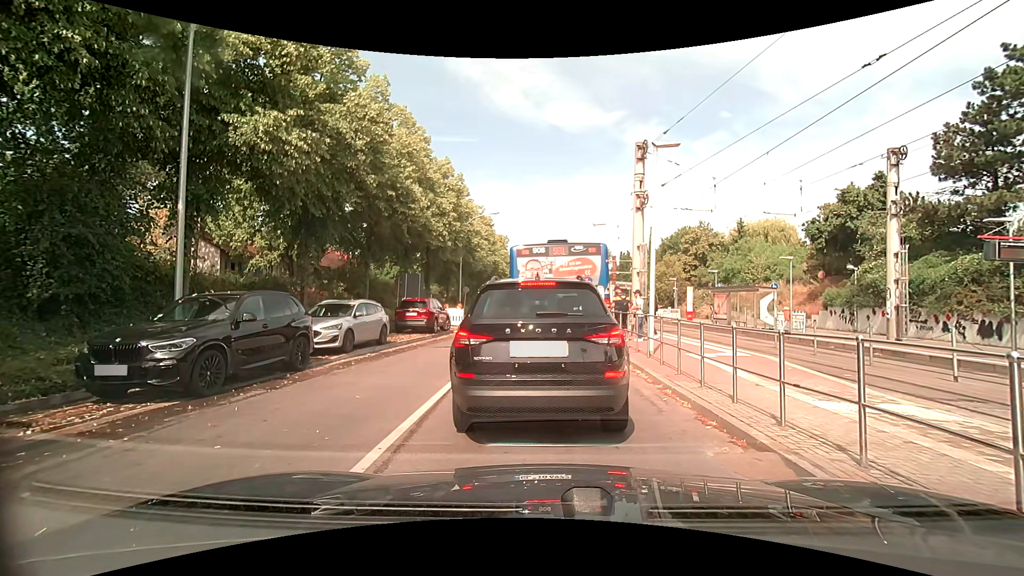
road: tertiary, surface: asphalt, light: Day
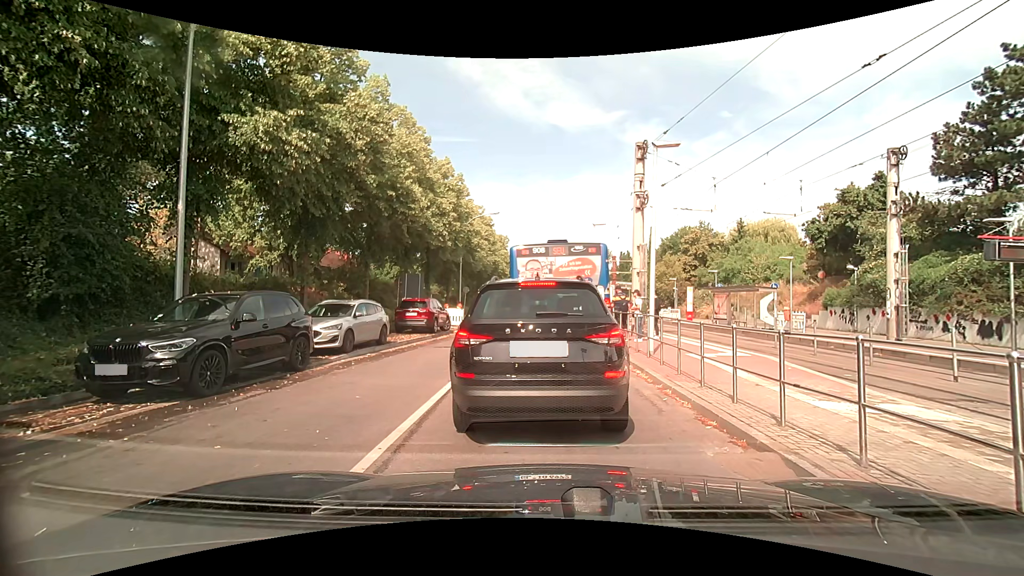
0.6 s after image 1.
(0.0, 0.0) m; 0°
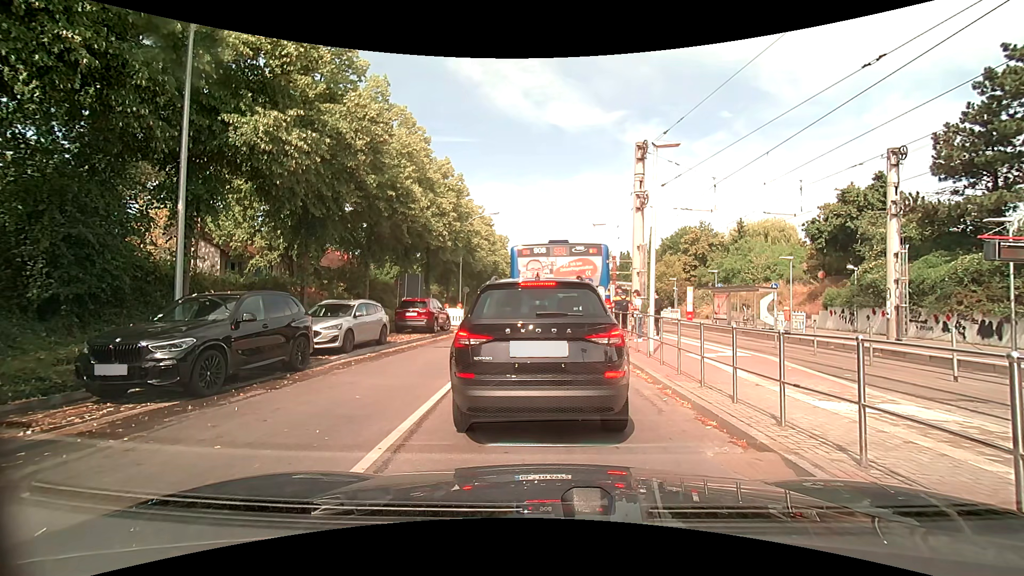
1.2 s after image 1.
(0.0, 0.0) m; 0°
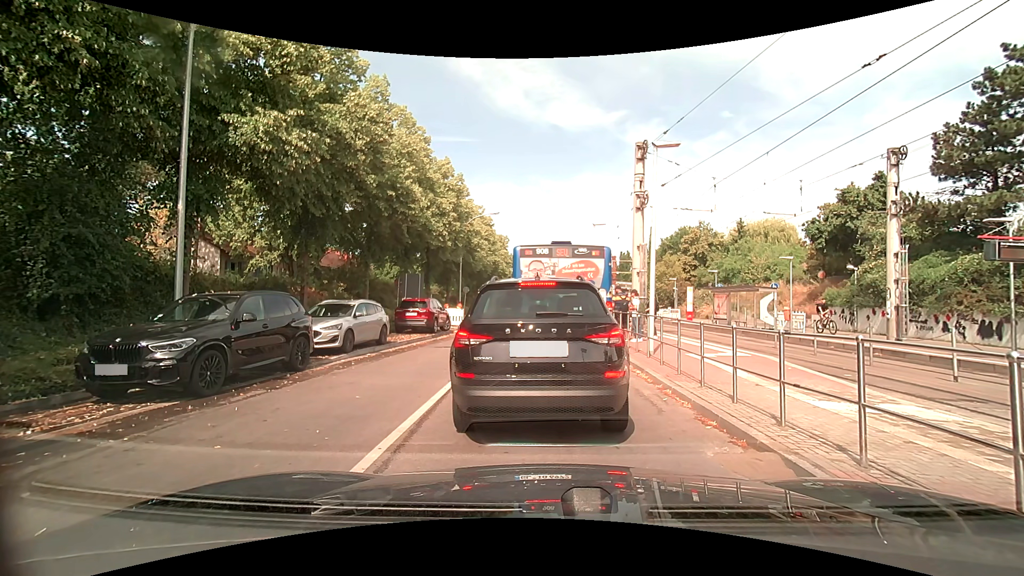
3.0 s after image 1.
(0.0, 0.0) m; 0°
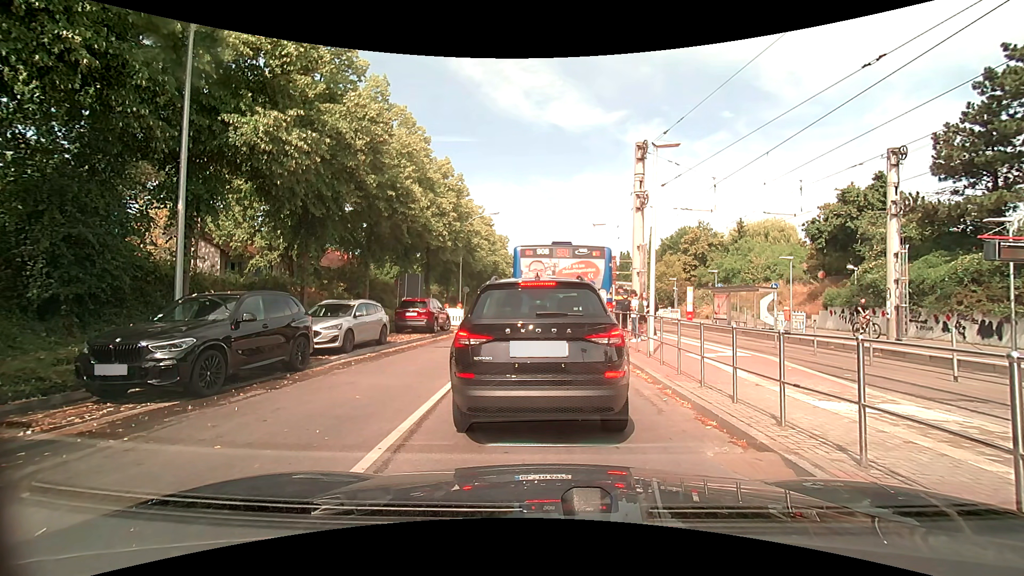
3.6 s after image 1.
(0.0, 0.0) m; 0°
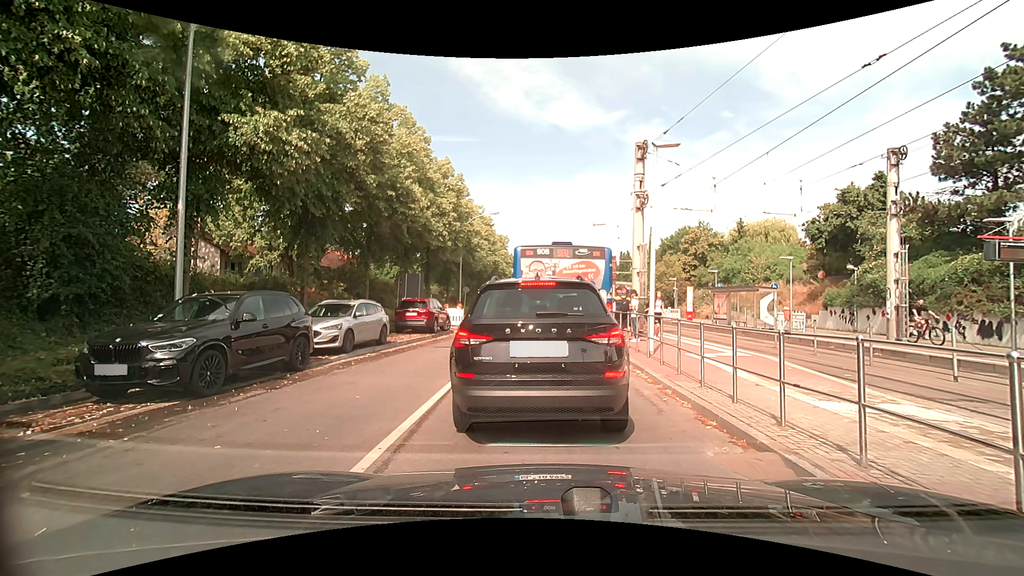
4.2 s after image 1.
(0.0, 0.0) m; 0°
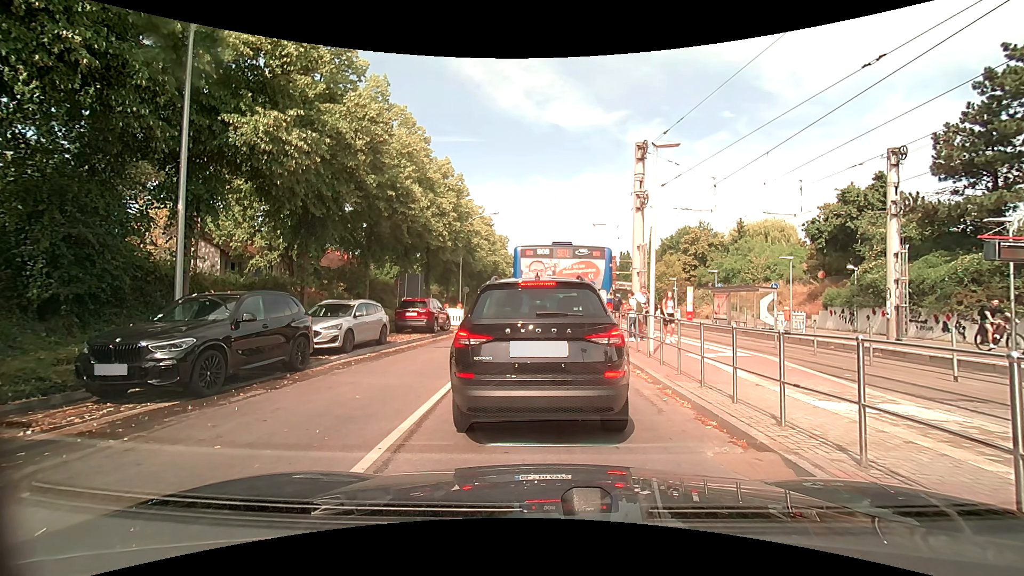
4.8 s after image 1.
(0.0, 0.0) m; 0°
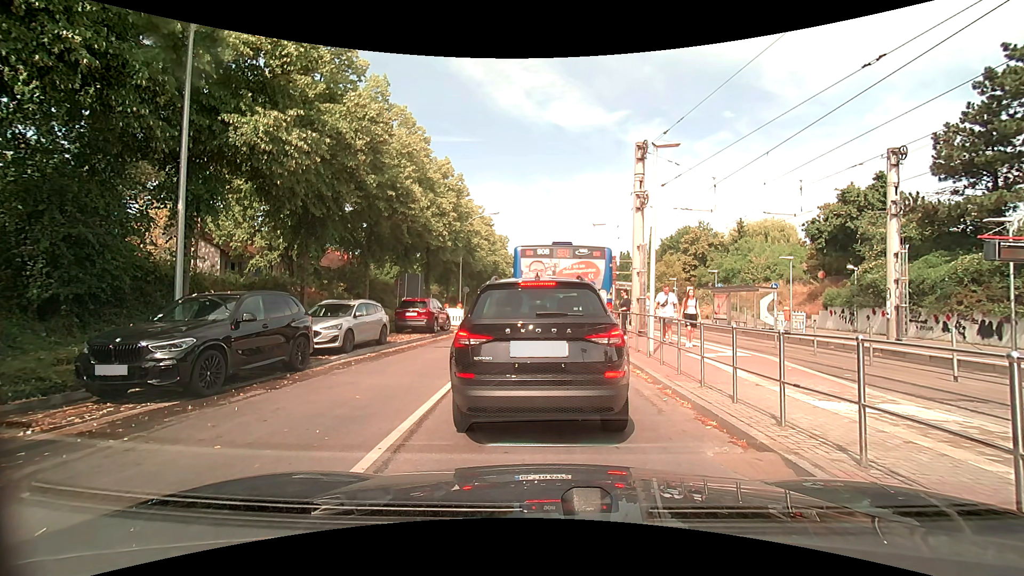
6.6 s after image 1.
(0.0, 0.0) m; 0°
(0, +10) (0, +20) (0, +30) (-1, +40) (-3, +50) (-2, +60) (-2, +70) (0, +80) (0, +90) (0, +100) m
